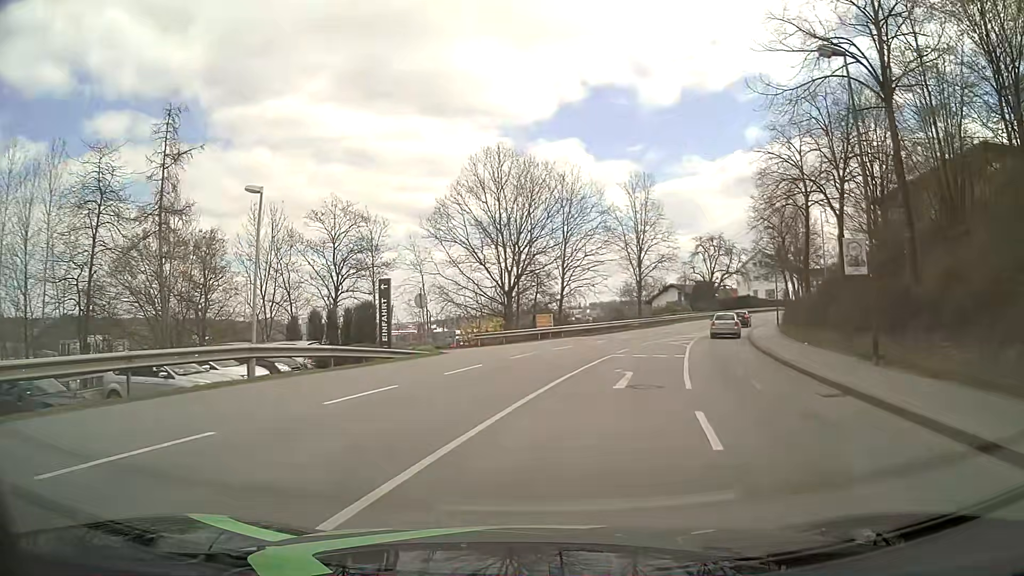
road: tertiary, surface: asphalt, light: Day
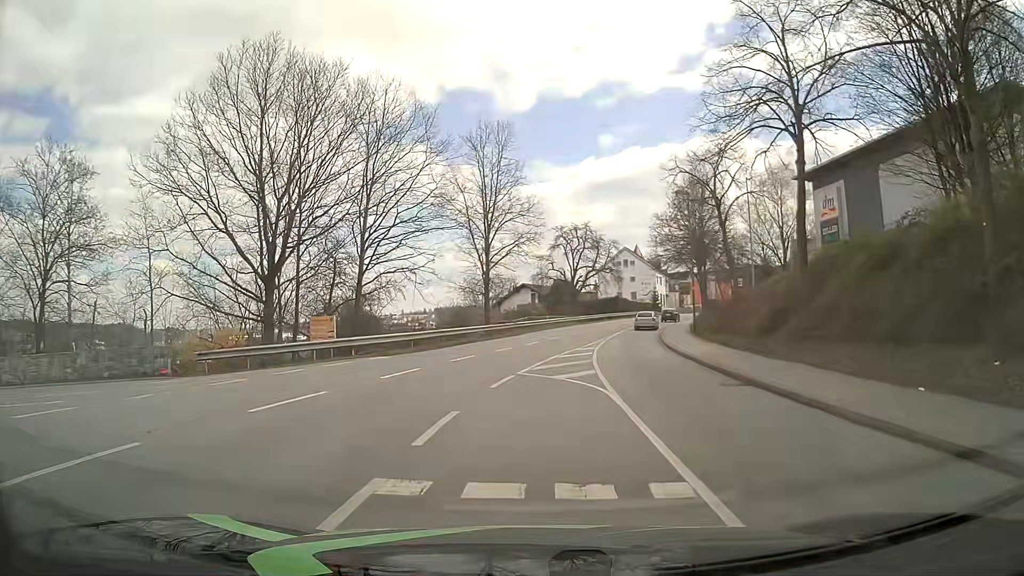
(+2.3, +17.6) m; +12°
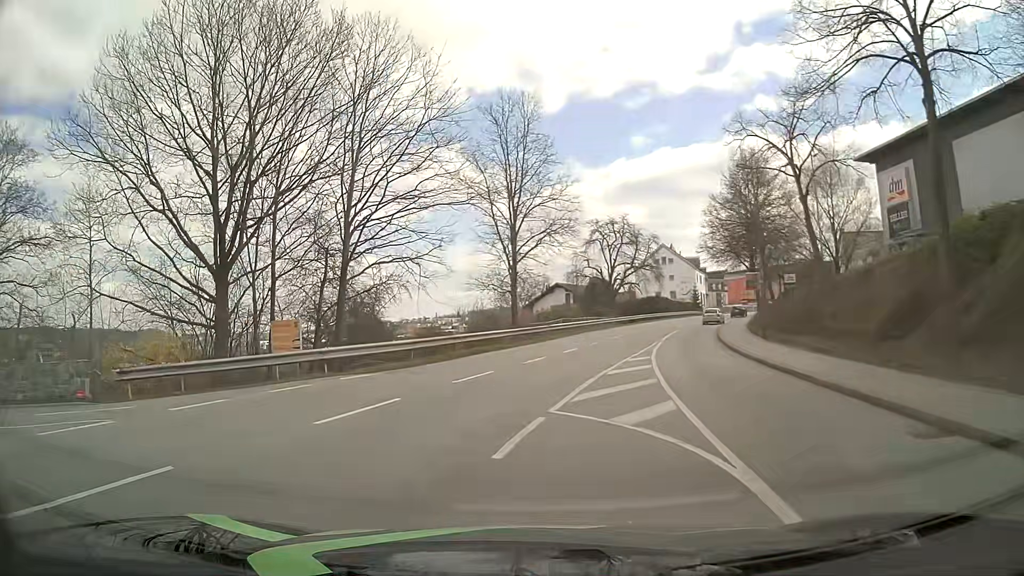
(+0.1, +6.4) m; -4°
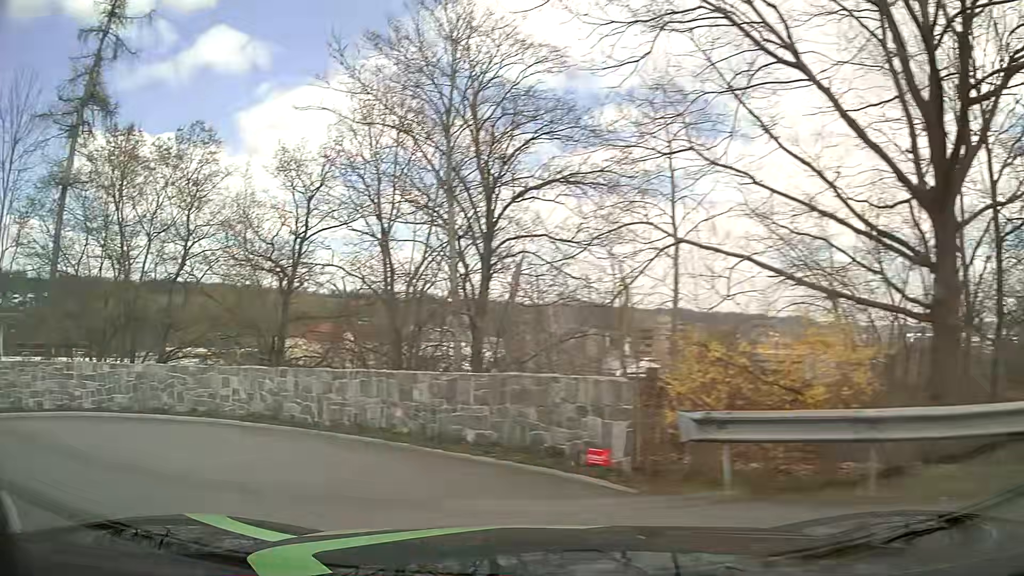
(-4.1, +10.0) m; -56°
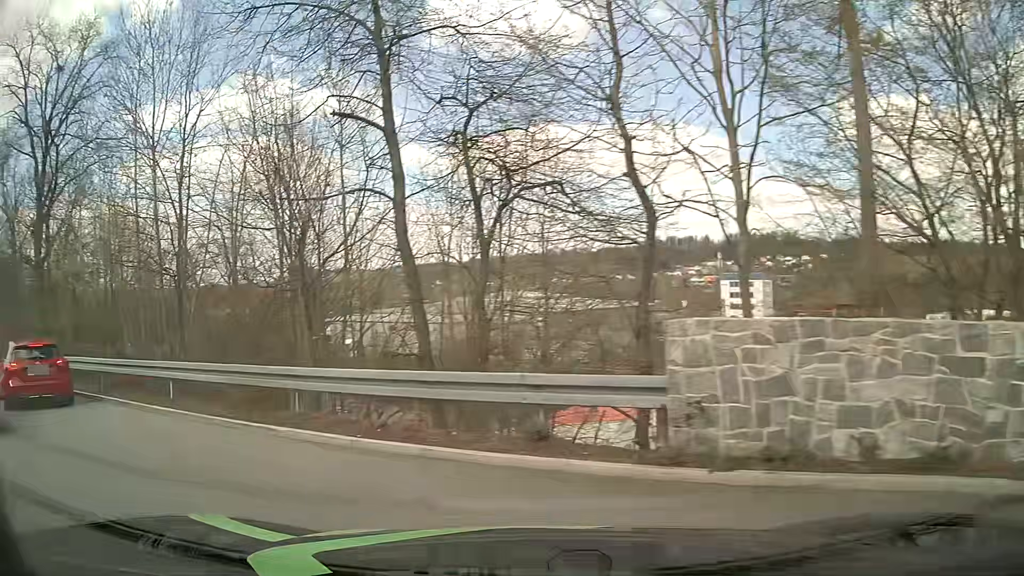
(-6.1, +9.2) m; -67°
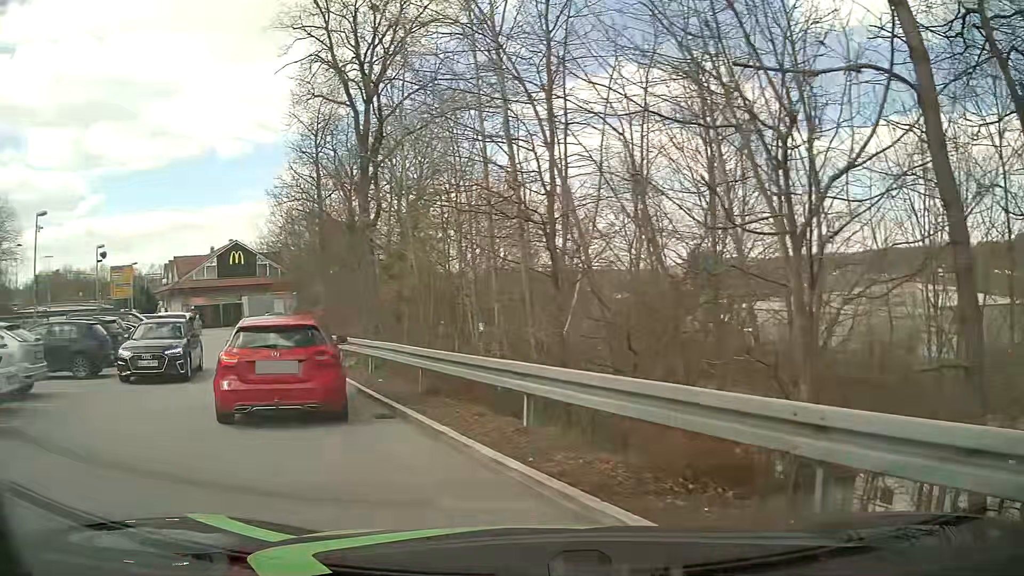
(-1.7, +5.4) m; -34°
